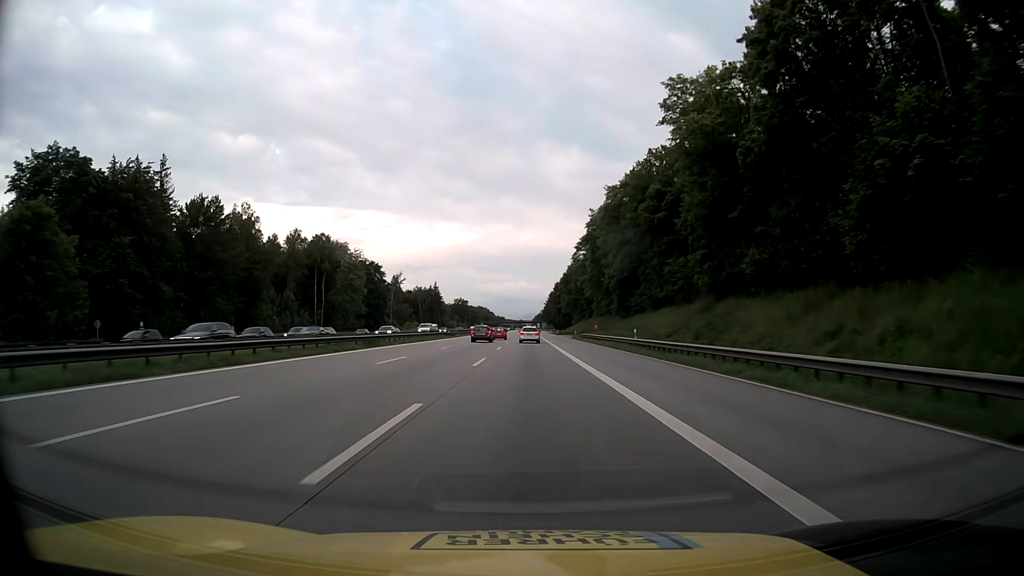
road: motorway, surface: asphalt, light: Day
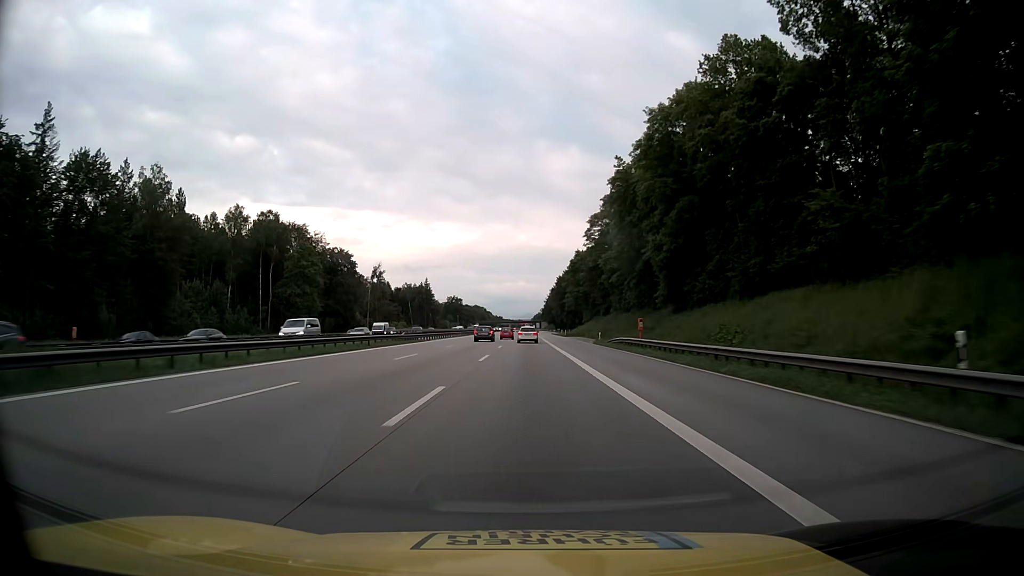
(0.0, +32.7) m; 0°
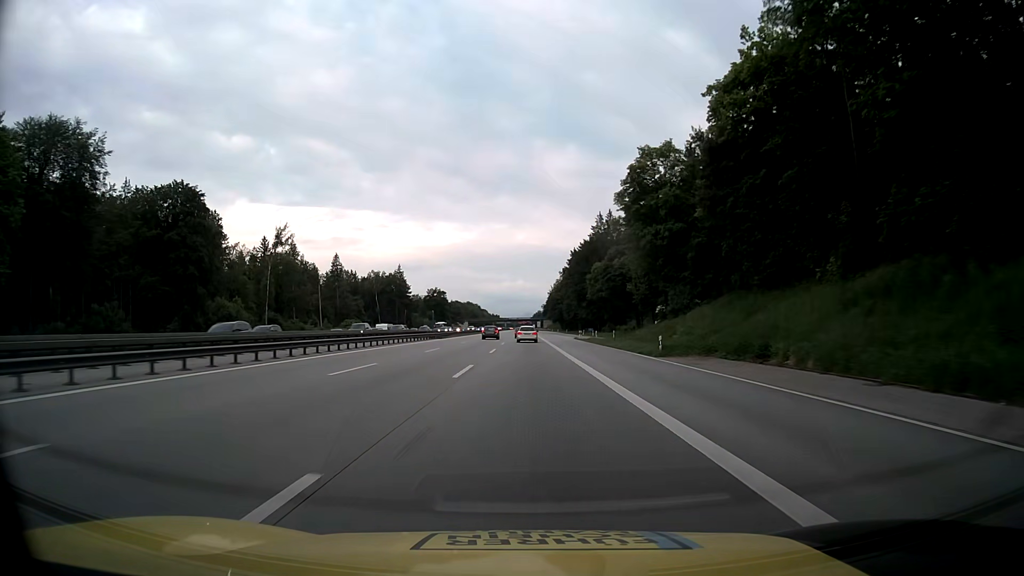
(0.0, +81.6) m; 0°
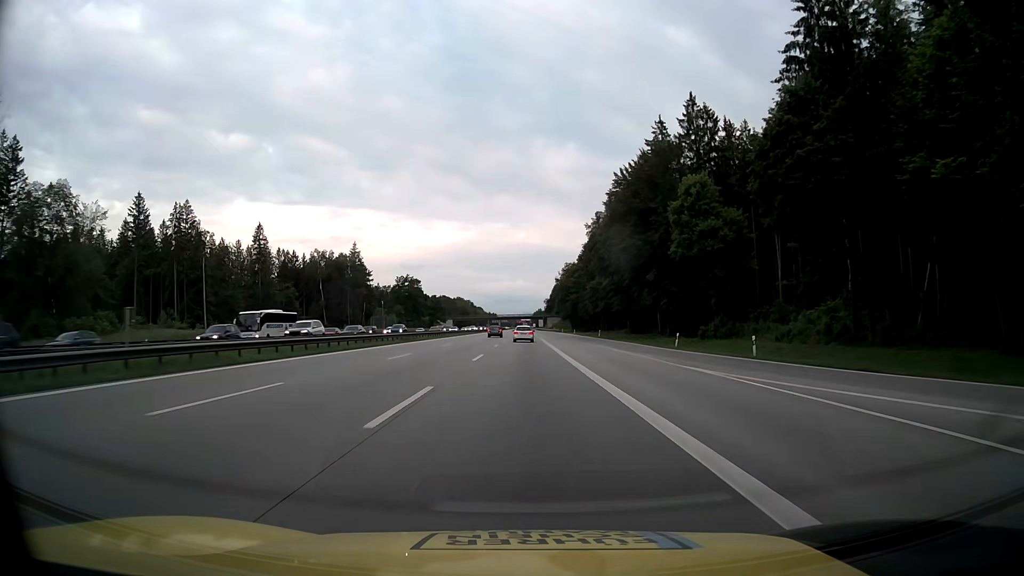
(0.0, +81.5) m; 0°
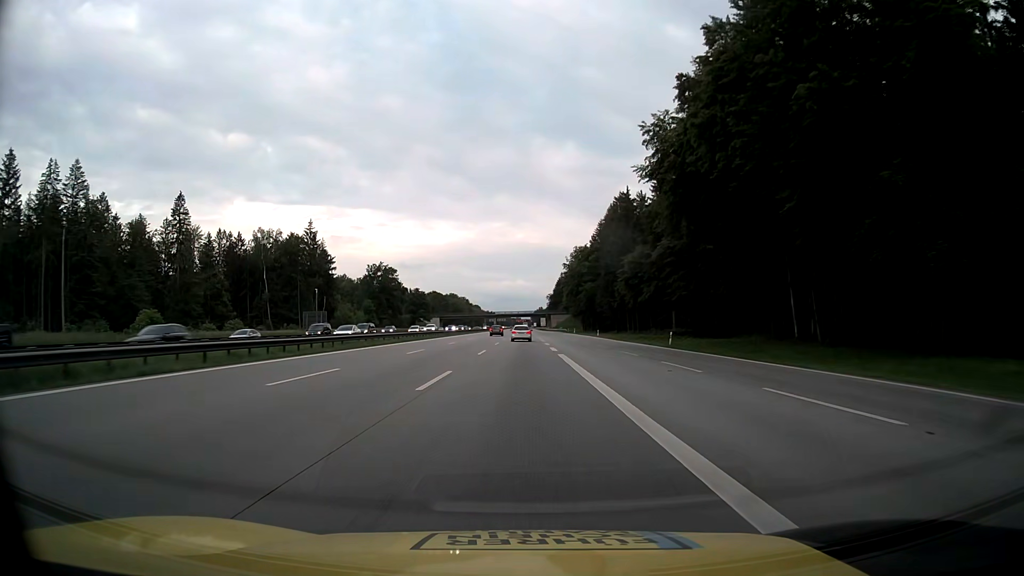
(+0.1, +48.9) m; 0°
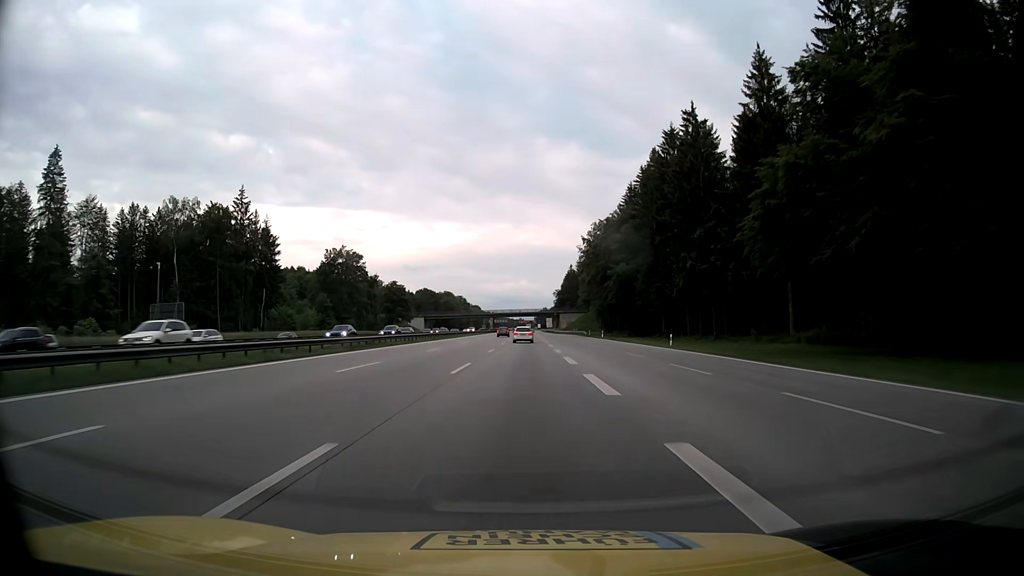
(-0.1, +48.8) m; 0°
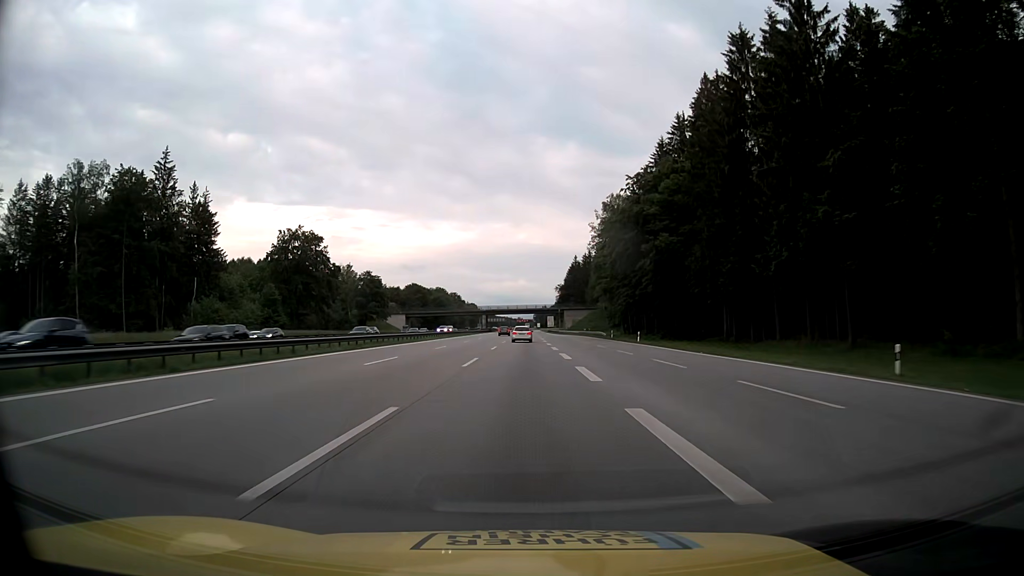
(0.0, +32.6) m; 0°
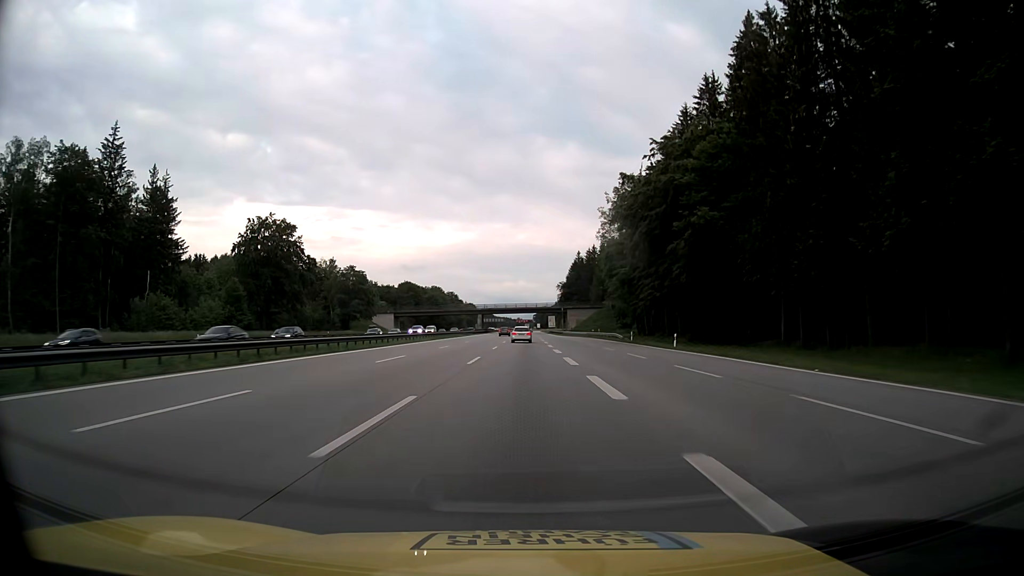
(0.0, +16.3) m; 0°
(0, +10) (0, +20) (0, +30) (0, +40) (0, +50) (0, +60) (0, +70) (0, +80) (0, +90) (0, +100) m
